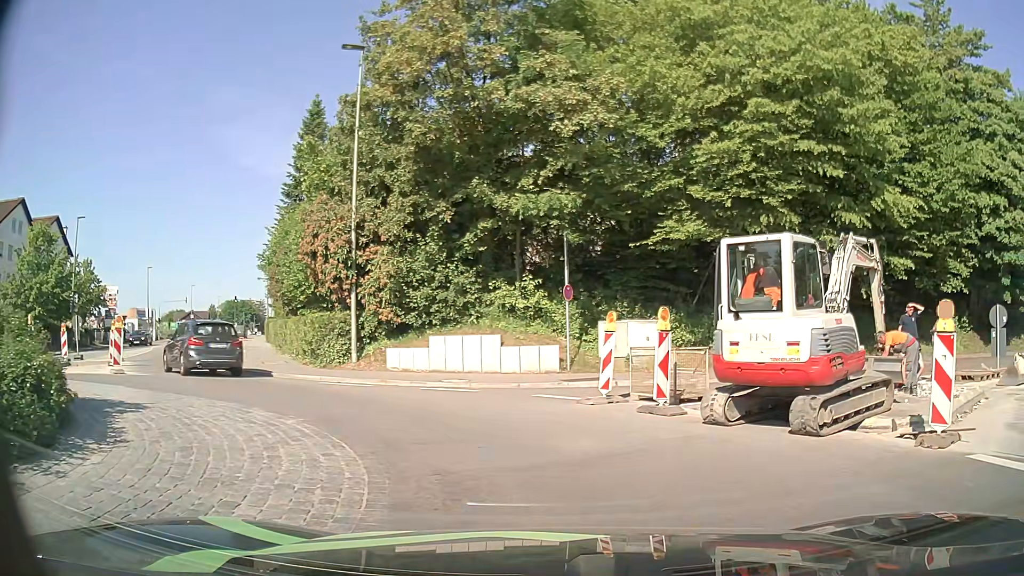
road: tertiary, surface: asphalt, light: Day
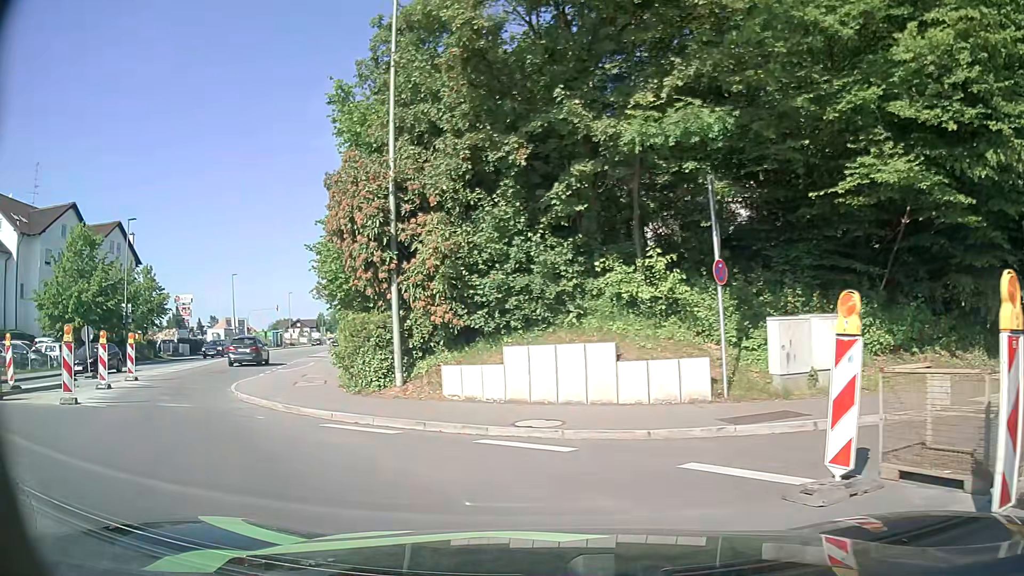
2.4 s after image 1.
(0.0, +6.8) m; -9°
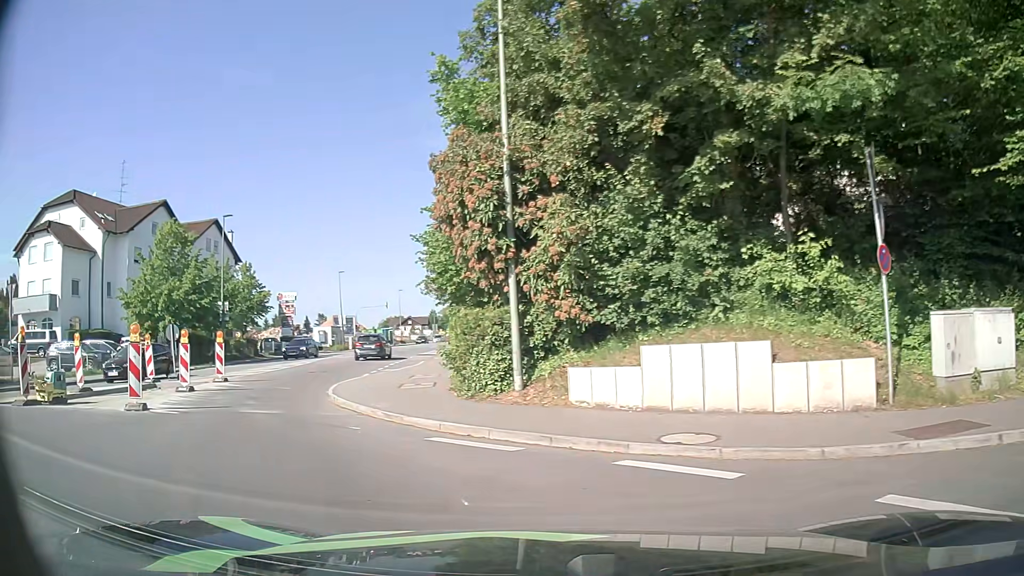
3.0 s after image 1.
(-0.1, +1.6) m; -8°
(-4, +9) (-8, +18) (-10, +28) (-12, +38) (-13, +48) (-15, +58) (-16, +67) (-17, +77) (-18, +87) (-19, +97) m
